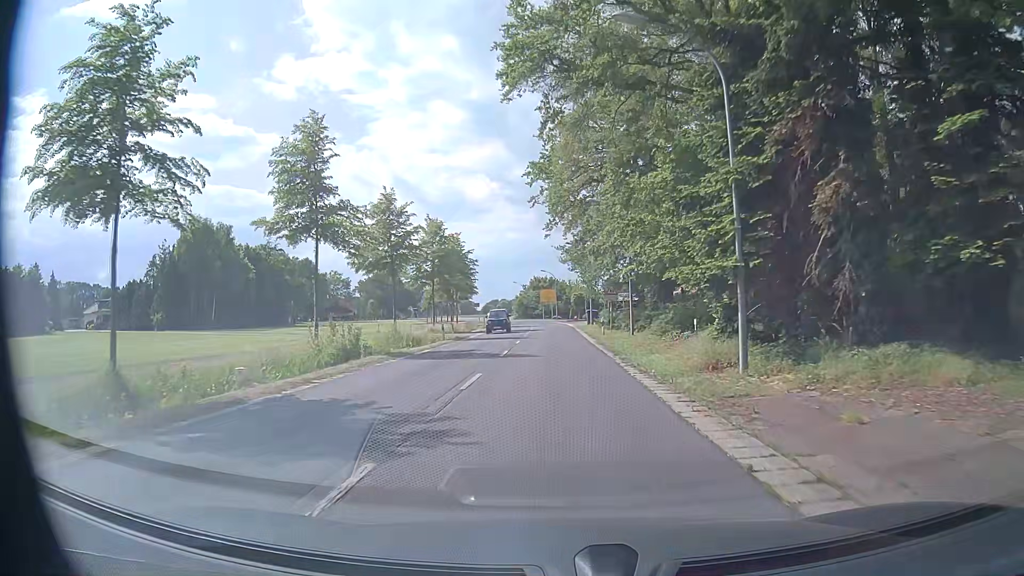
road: secondary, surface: asphalt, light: Day
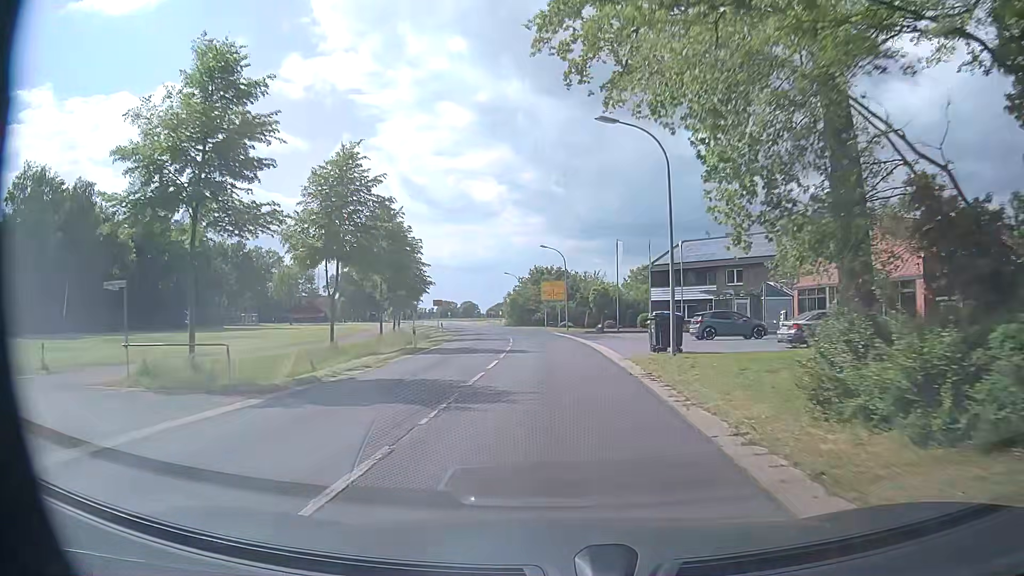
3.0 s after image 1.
(0.0, +39.6) m; -1°
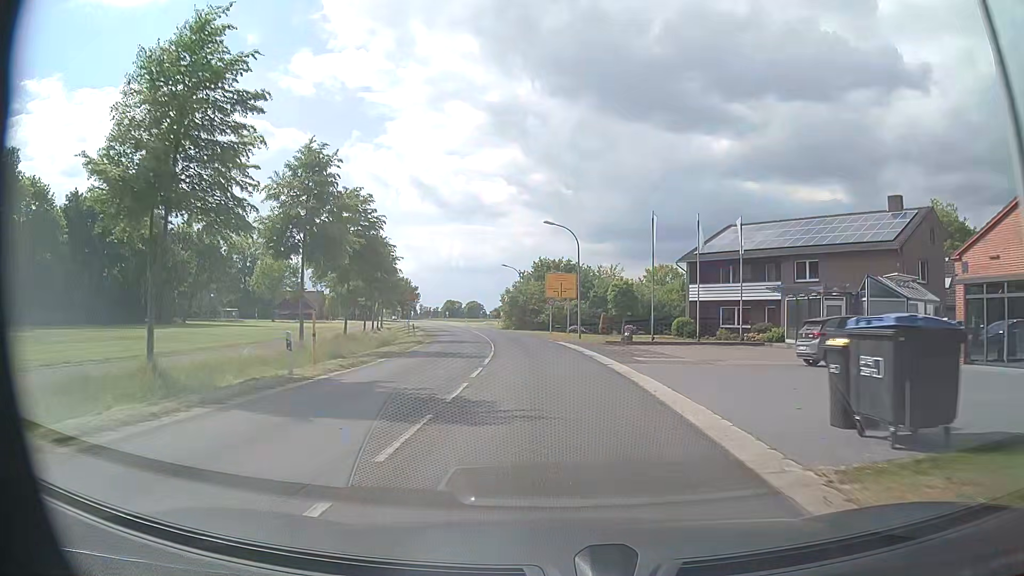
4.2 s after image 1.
(+0.1, +15.8) m; 0°
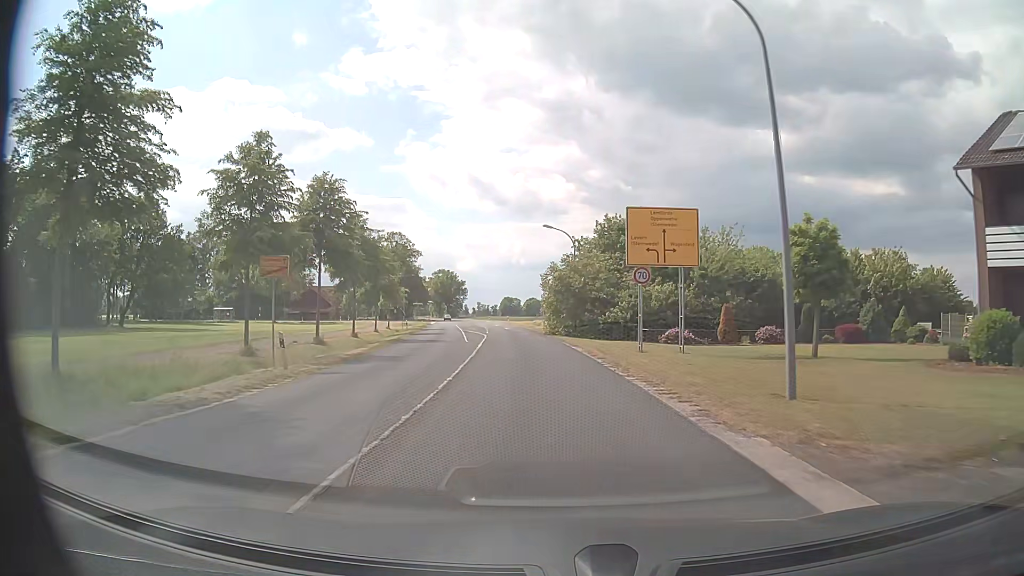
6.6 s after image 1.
(-1.4, +31.6) m; -5°
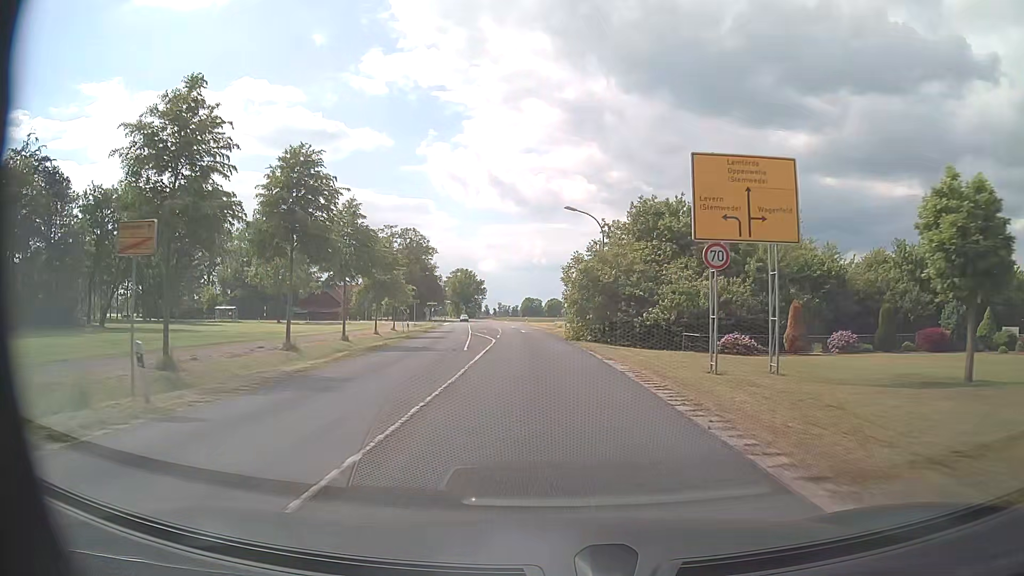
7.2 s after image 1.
(-0.2, +8.1) m; -2°
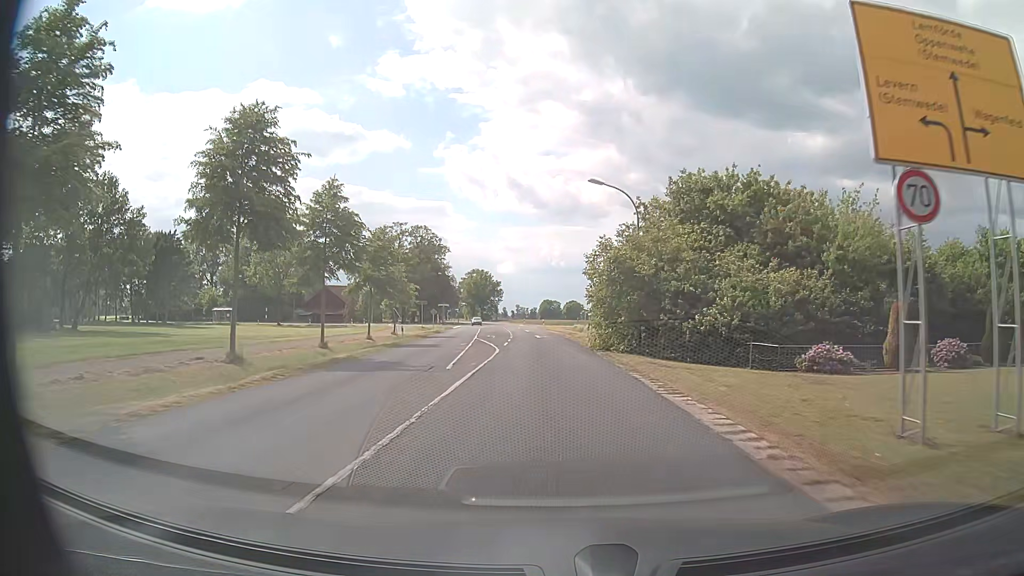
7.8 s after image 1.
(-0.1, +8.3) m; -2°
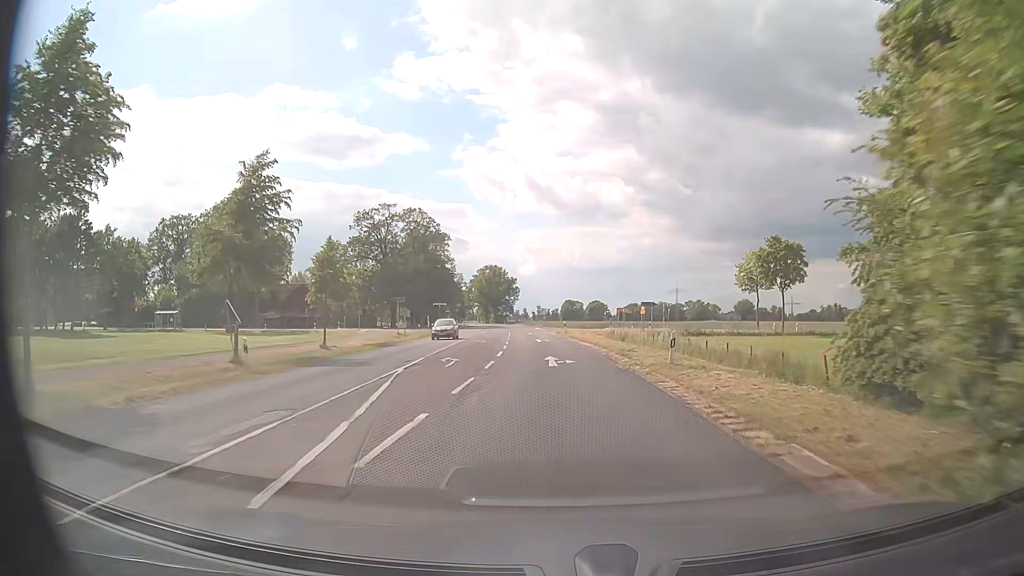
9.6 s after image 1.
(-0.4, +26.9) m; -2°
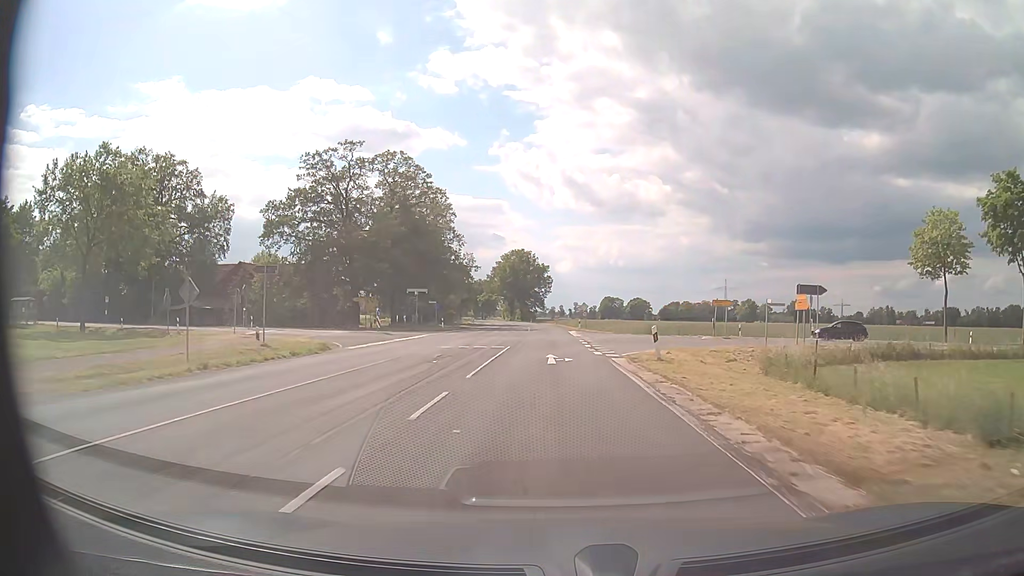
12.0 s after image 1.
(-1.0, +40.0) m; -3°
(0, +10) (0, +20) (0, +30) (-1, +40) (-1, +50) (-1, +60) (-2, +70) (-2, +80) (-3, +90) (-4, +100) m
